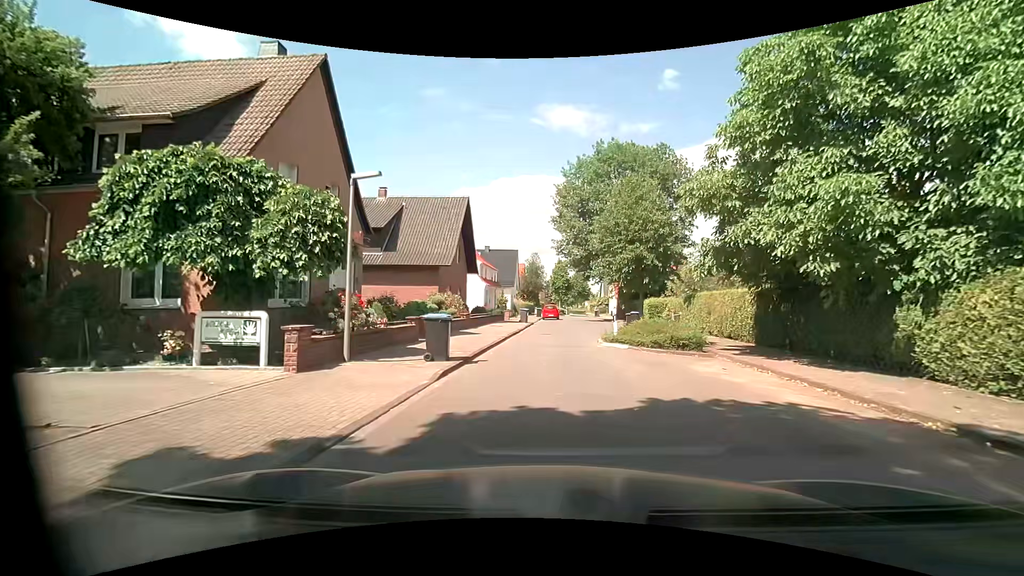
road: unclassified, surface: asphalt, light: Day
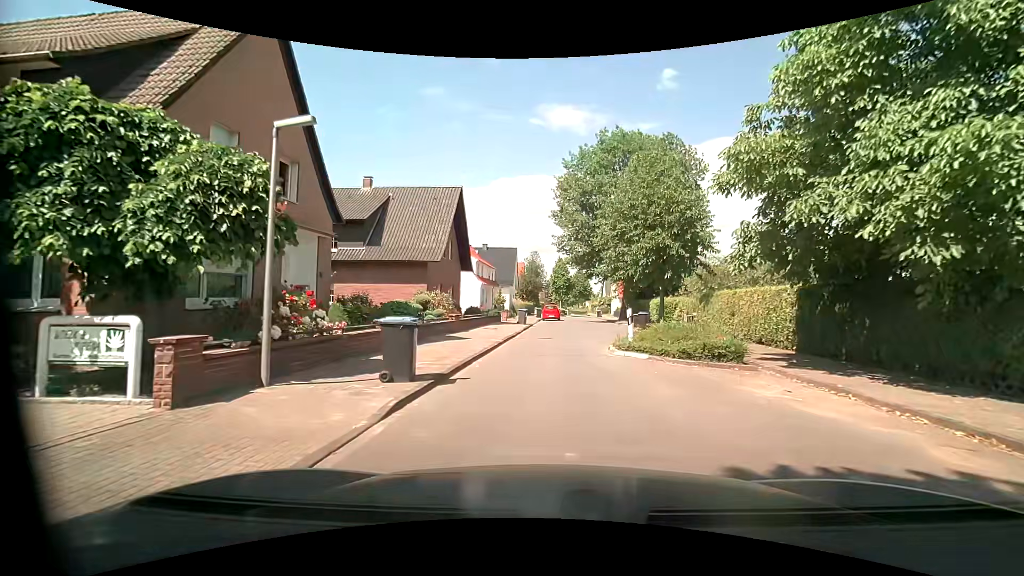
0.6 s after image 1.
(0.0, +3.1) m; 0°
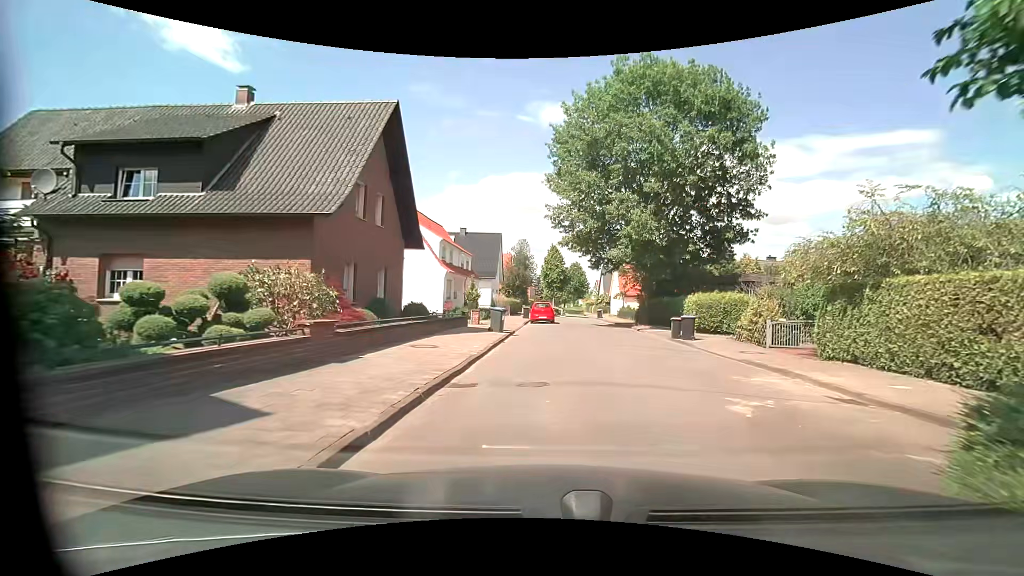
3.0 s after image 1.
(+0.1, +13.0) m; +1°
